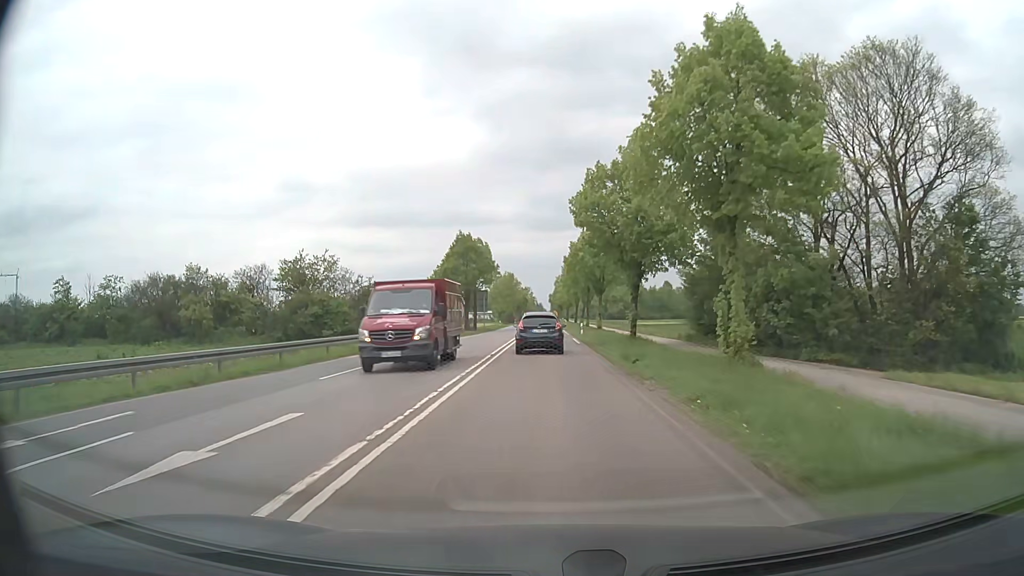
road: secondary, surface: asphalt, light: Day
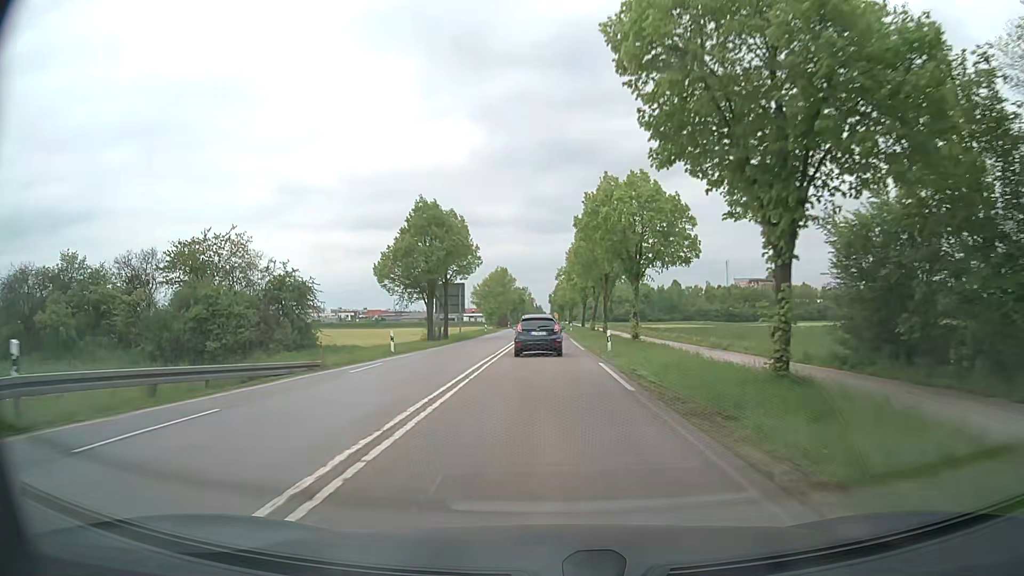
(0.0, +21.2) m; 0°
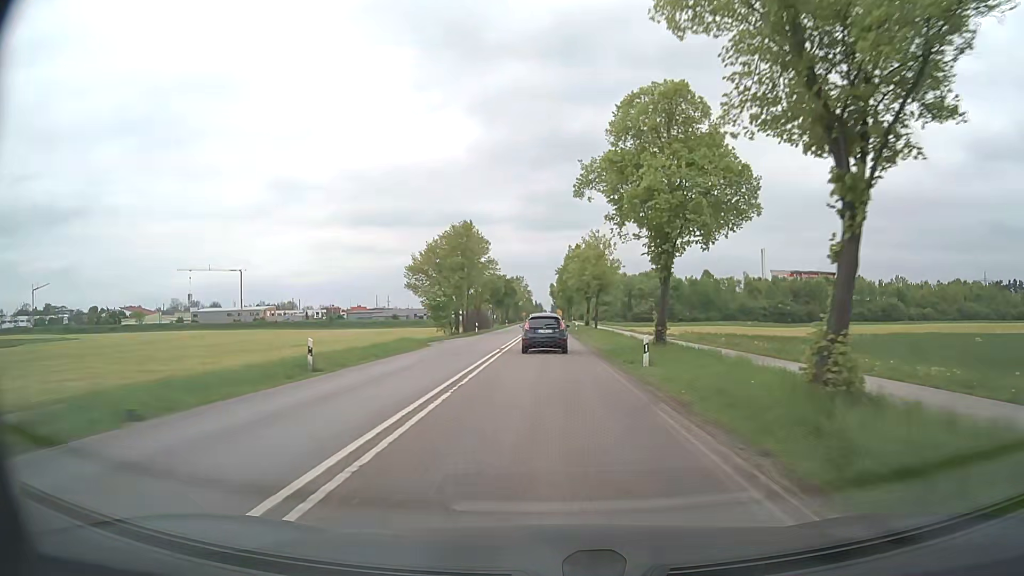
(0.0, +53.3) m; 0°
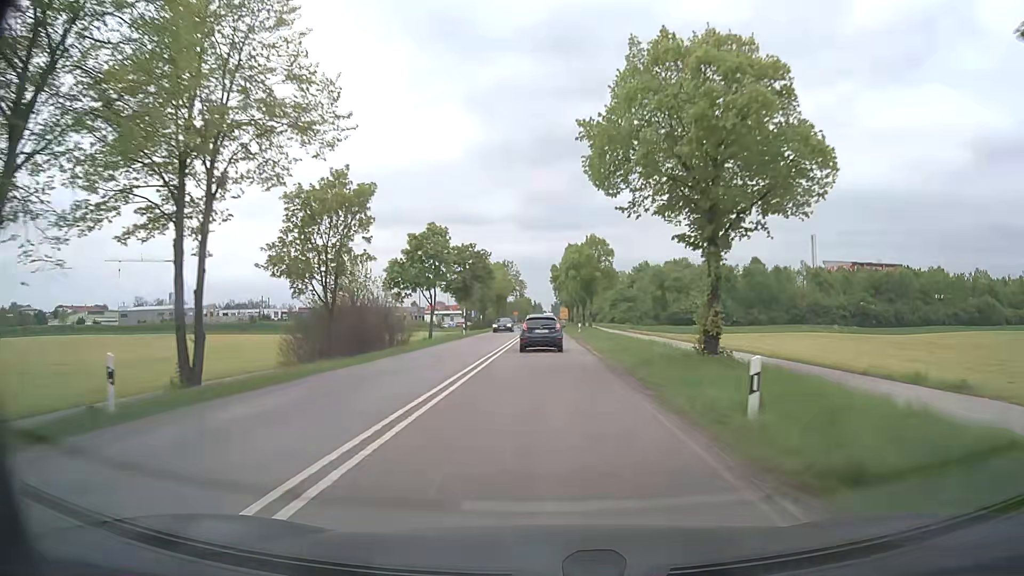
(+0.2, +53.7) m; 0°
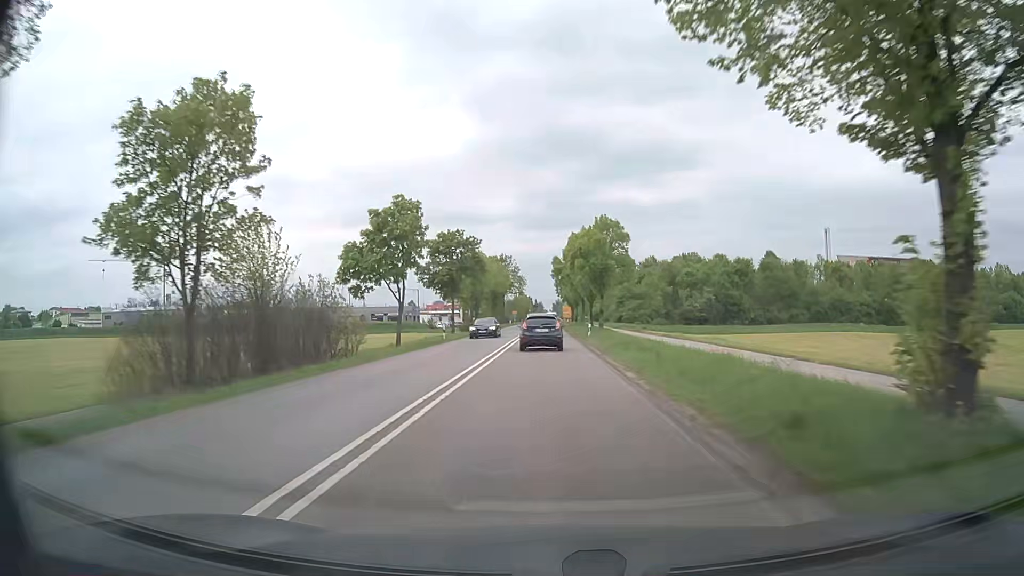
(0.0, +10.8) m; 0°
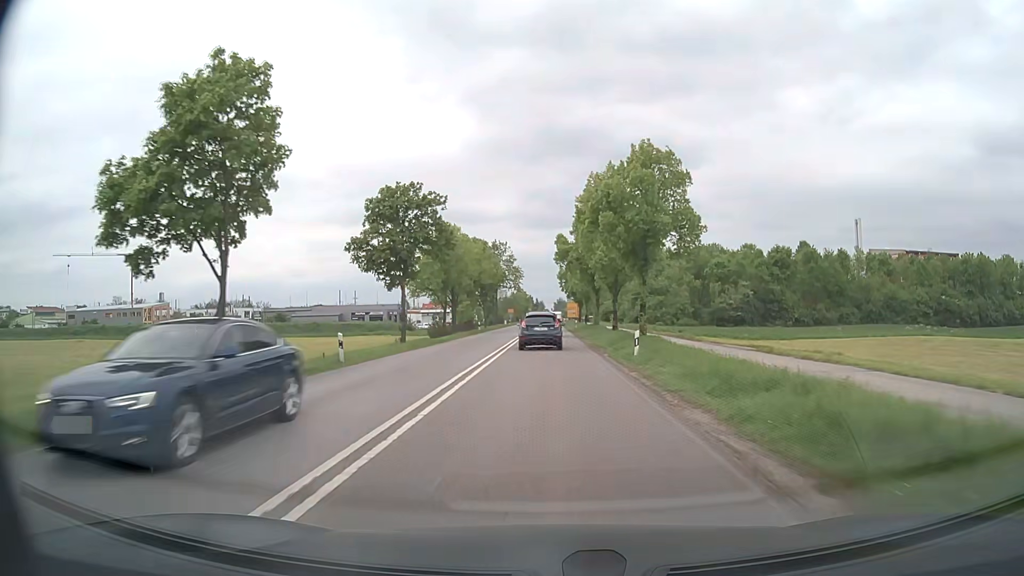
(0.0, +21.3) m; 0°
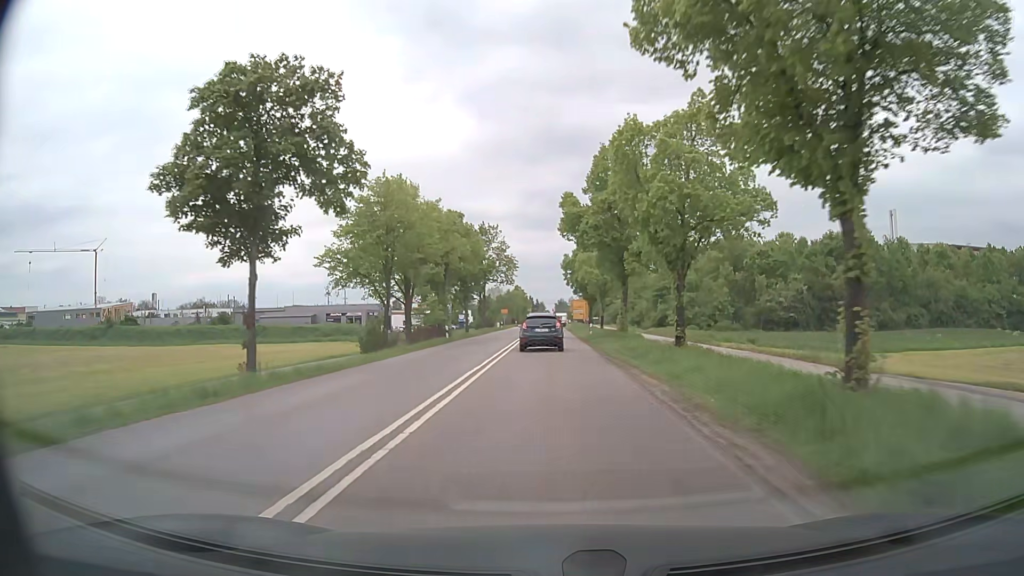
(0.0, +20.7) m; 0°
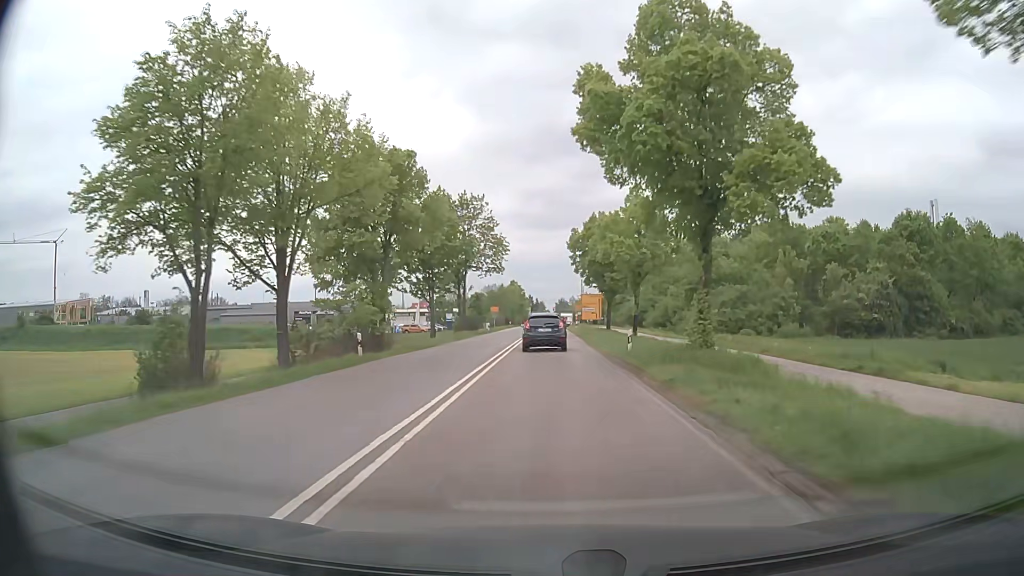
(0.0, +20.2) m; 0°
(0, +10) (0, +20) (0, +30) (0, +40) (0, +50) (0, +60) (0, +70) (+1, +80) (+1, +90) (+1, +100) m
